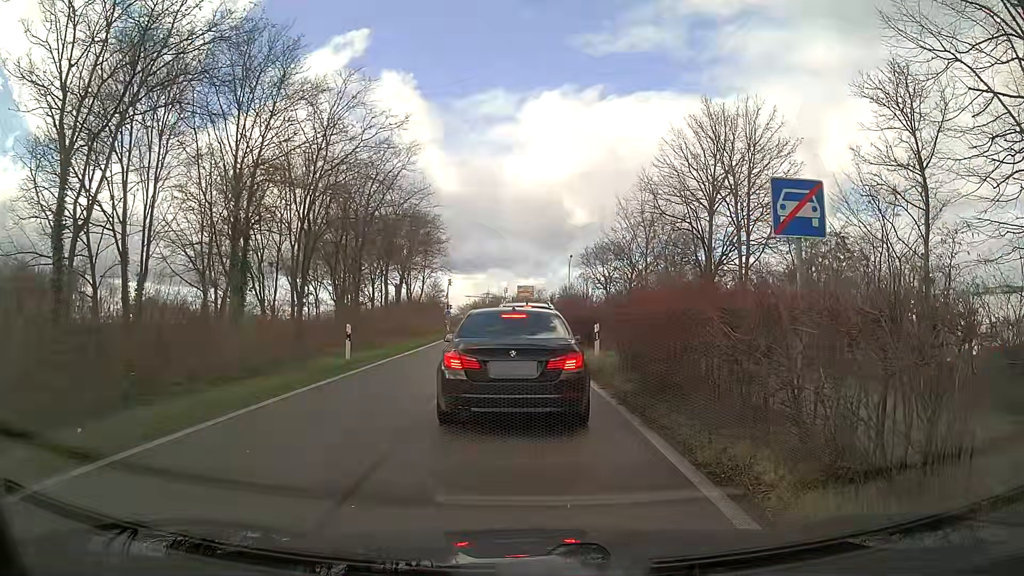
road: trunk_link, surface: asphalt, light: Day
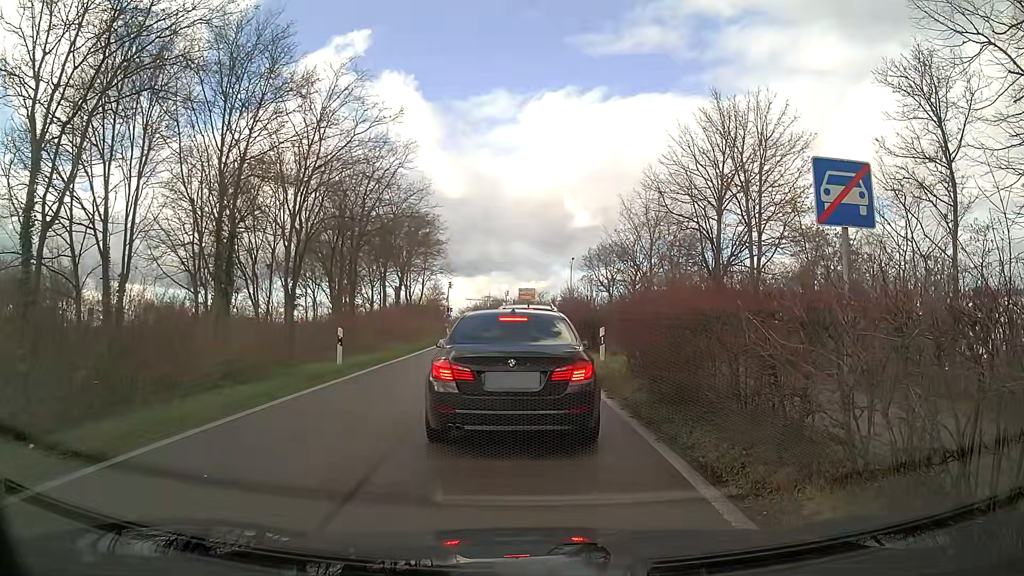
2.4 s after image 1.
(0.0, +1.0) m; 0°
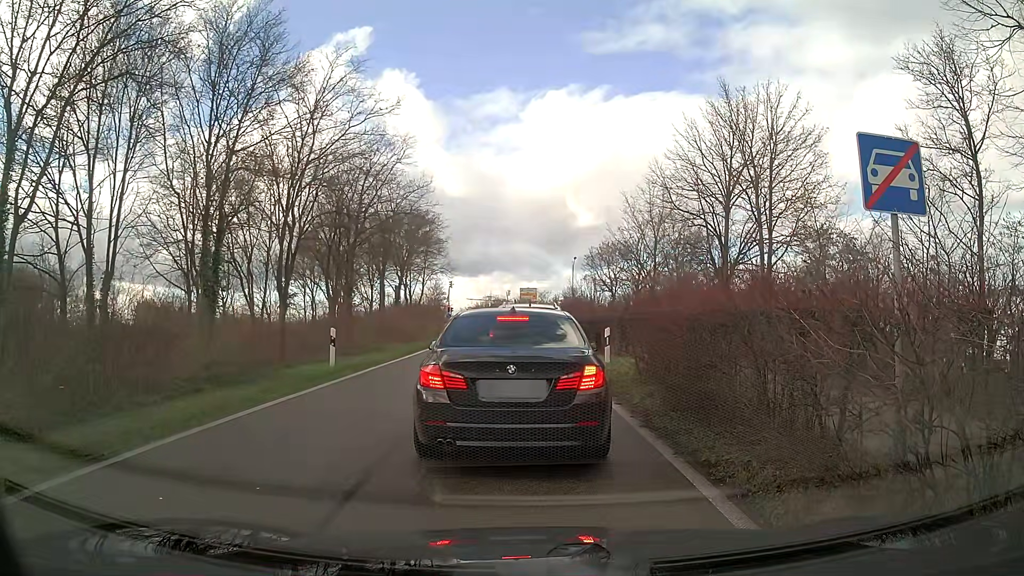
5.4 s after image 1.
(0.0, +0.9) m; 0°
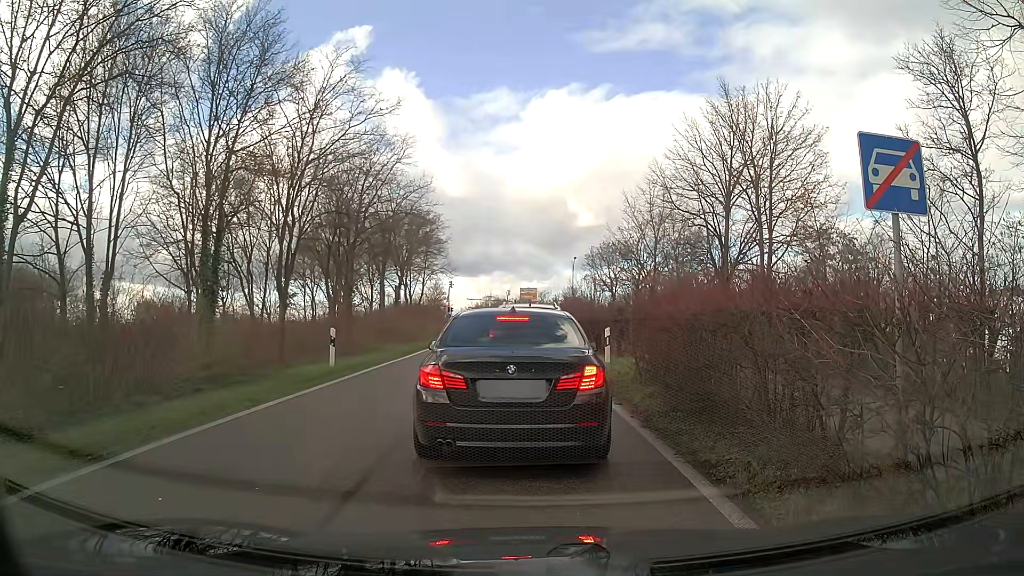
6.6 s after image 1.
(0.0, +0.1) m; 0°
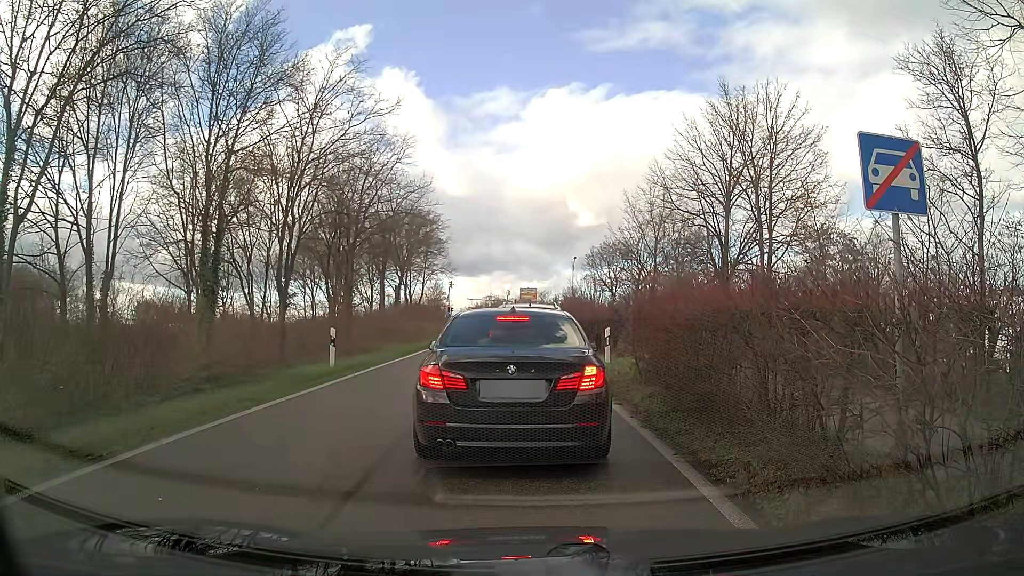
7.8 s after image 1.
(0.0, 0.0) m; 0°
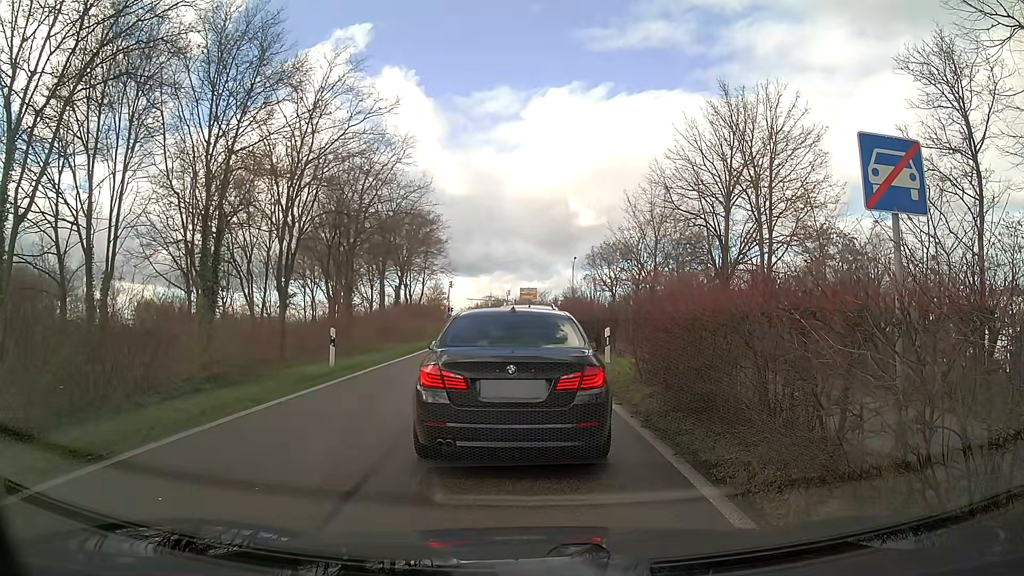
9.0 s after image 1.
(0.0, 0.0) m; 0°
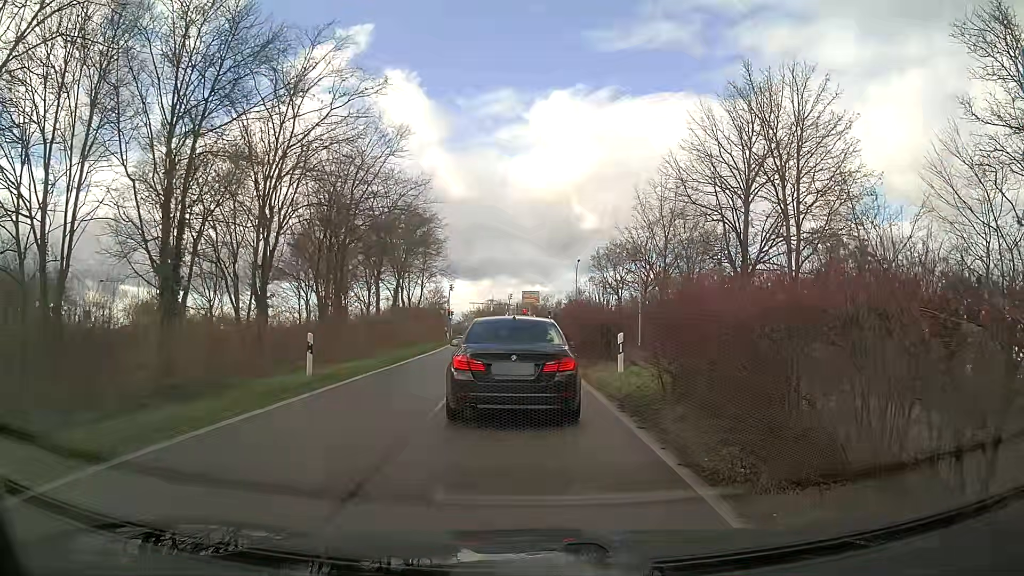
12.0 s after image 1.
(0.0, +2.2) m; -2°
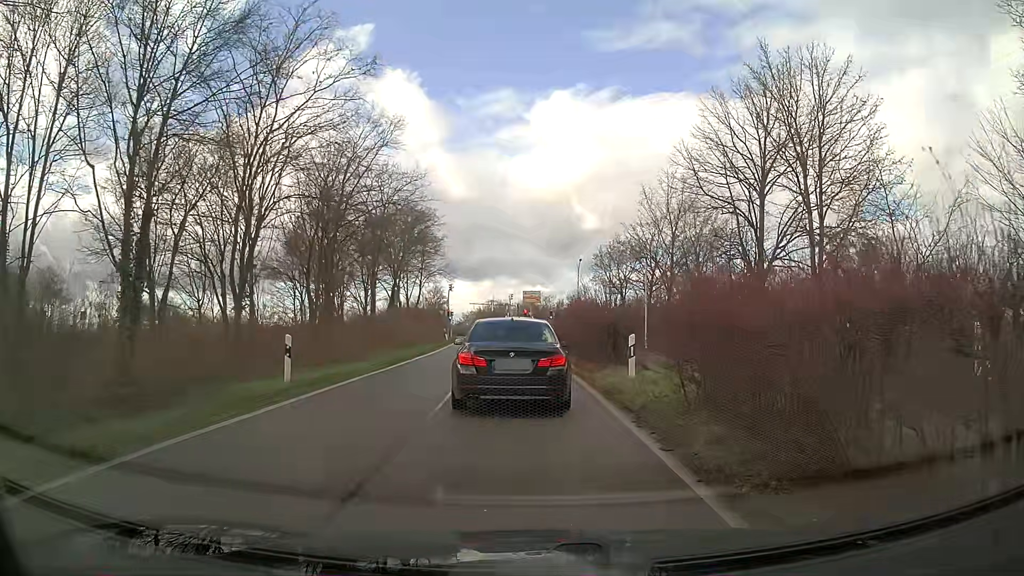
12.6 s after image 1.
(0.0, +1.6) m; 0°
(0, +10) (0, +20) (-1, +30) (-1, +40) (-1, +50) (0, +60) (+5, +69) (+12, +75) (+21, +79) (+31, +80) m
